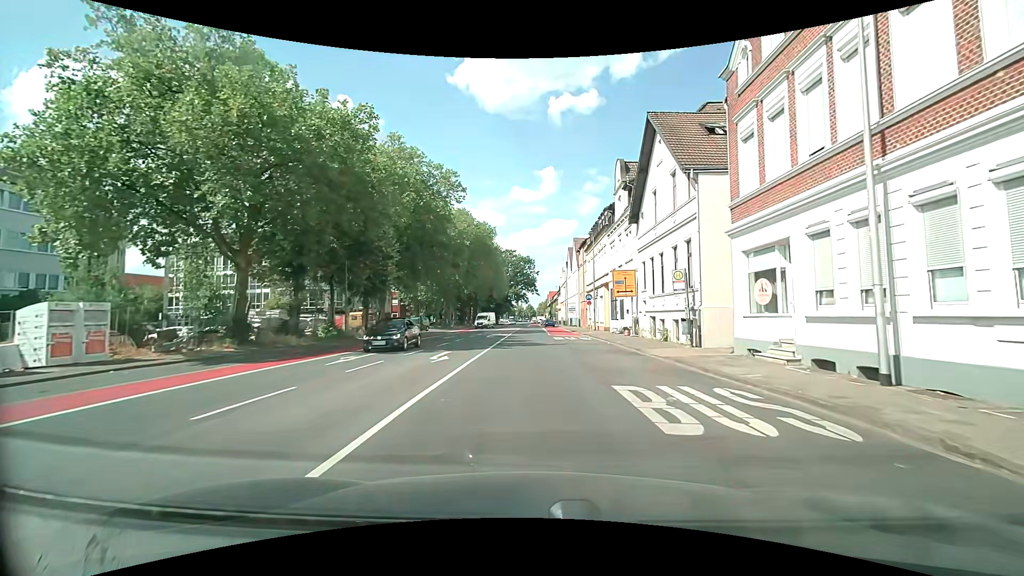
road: secondary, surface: asphalt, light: Day
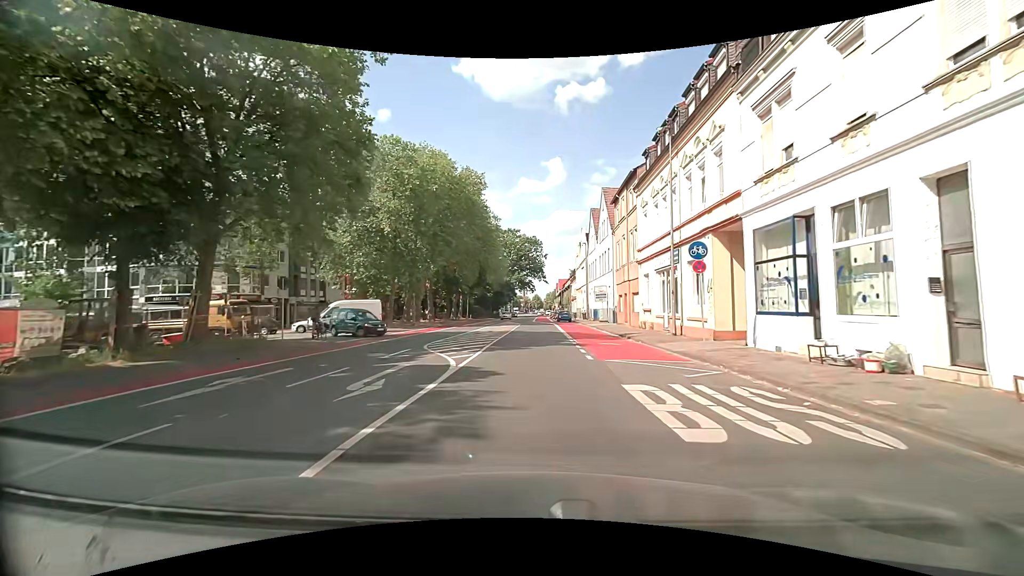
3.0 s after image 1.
(0.0, +27.9) m; +1°
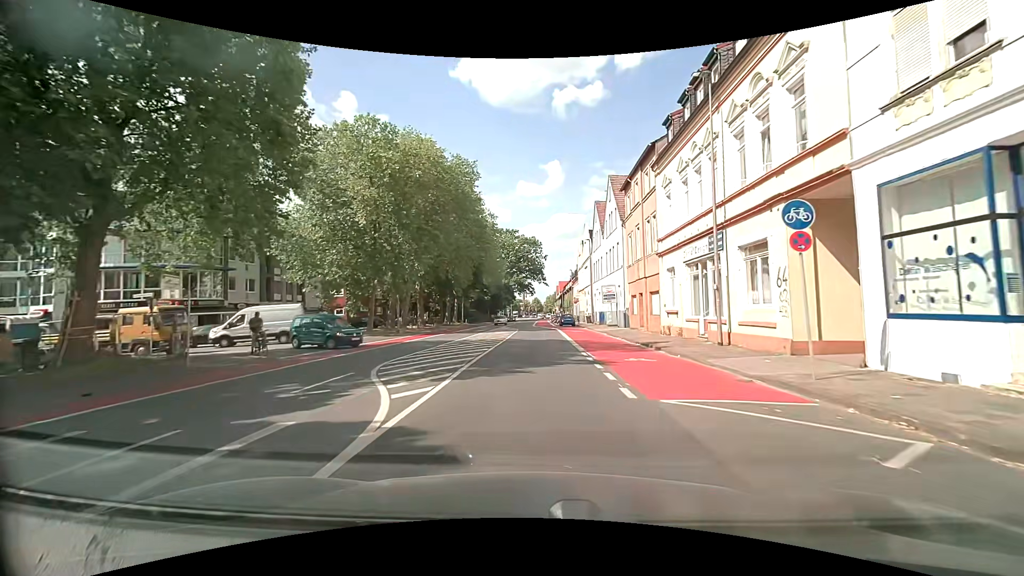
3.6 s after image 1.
(-0.1, +5.9) m; -2°
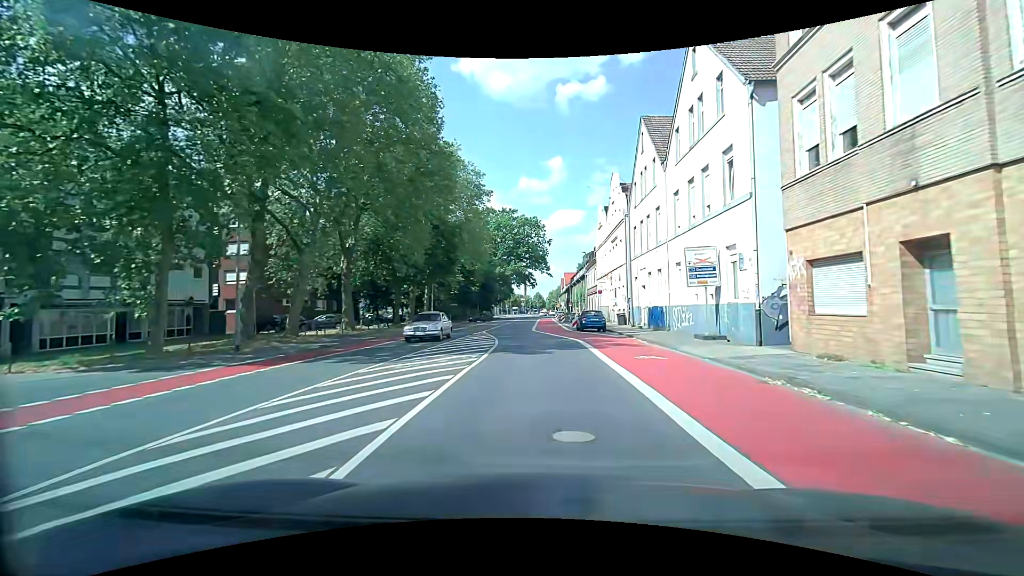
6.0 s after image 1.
(+0.3, +24.8) m; 0°
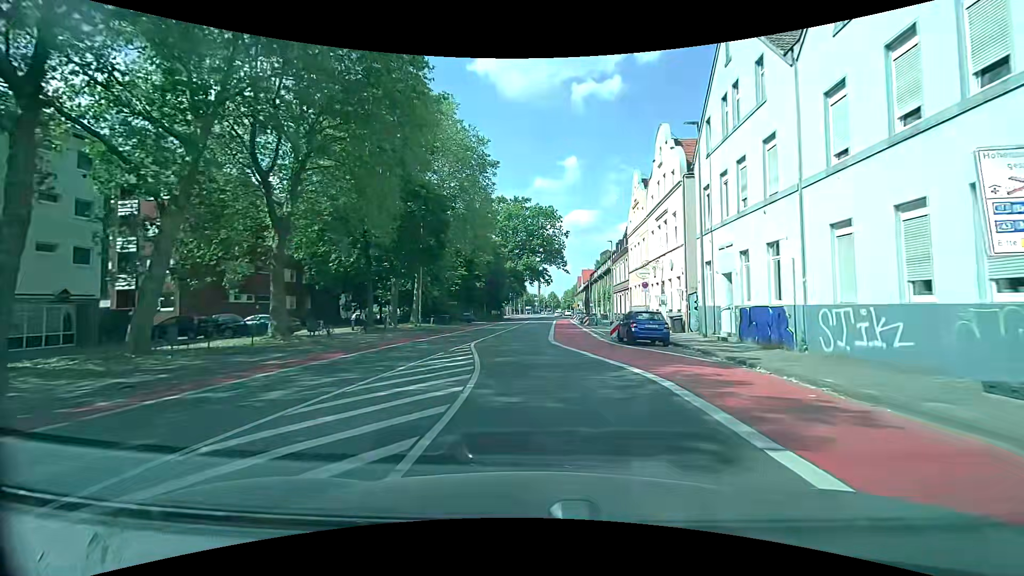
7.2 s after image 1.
(-0.1, +12.6) m; -1°
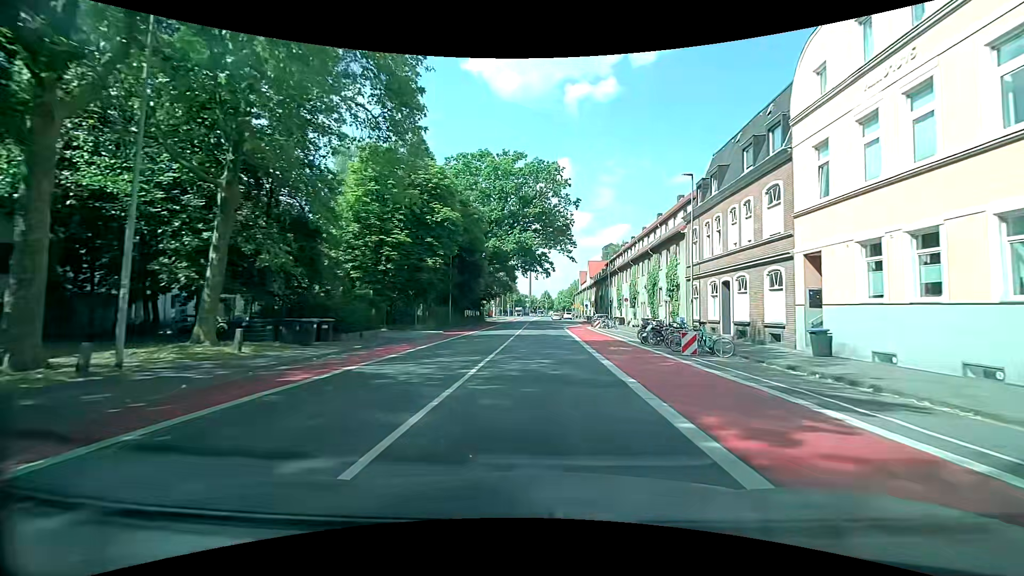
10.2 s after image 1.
(-0.6, +32.3) m; +1°
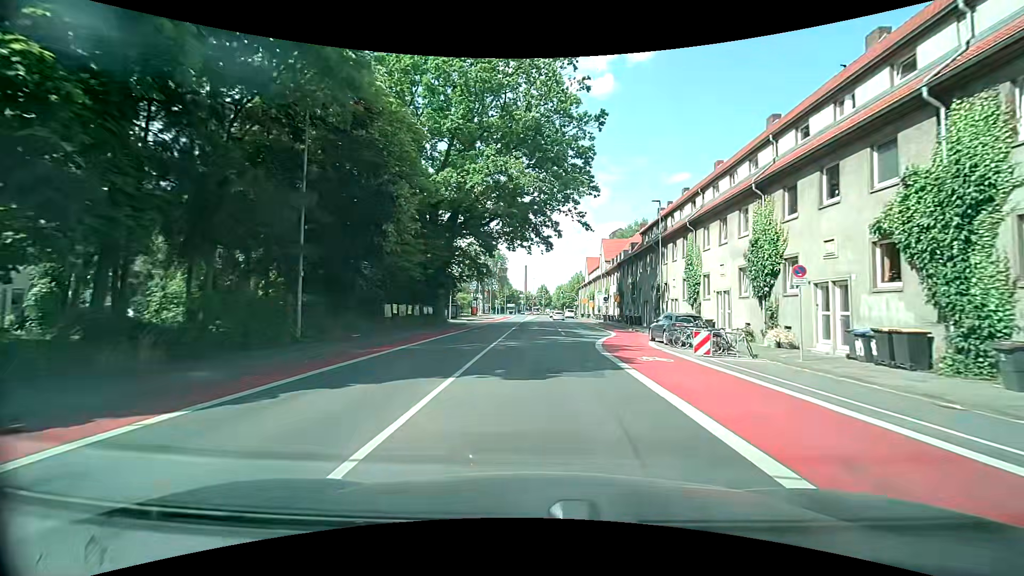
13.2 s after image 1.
(+0.6, +32.3) m; +1°
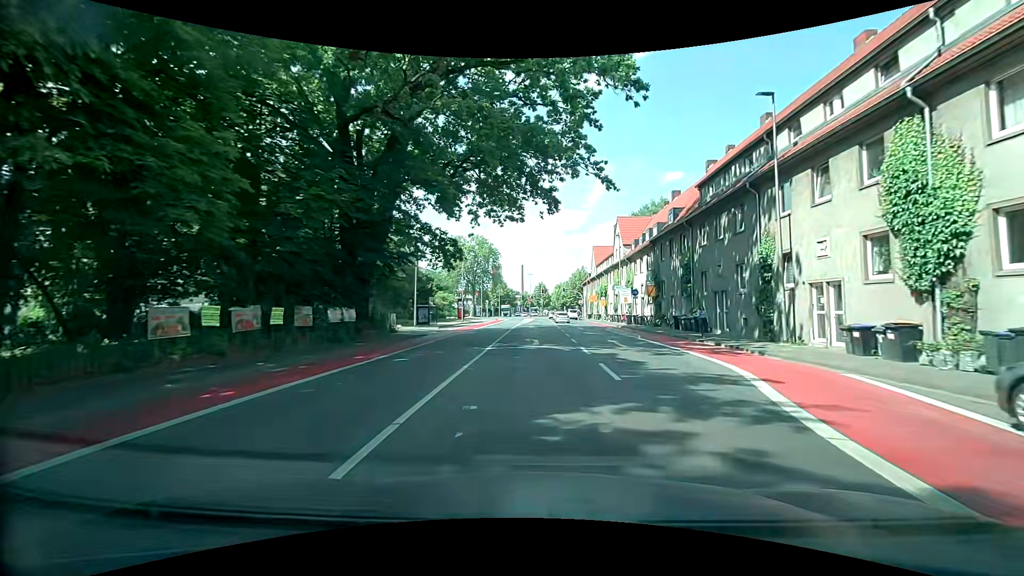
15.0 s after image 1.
(0.0, +19.6) m; 0°
(0, +10) (0, +20) (0, +30) (0, +40) (+1, +50) (+1, +60) (+1, +70) (+1, +80) (+1, +90) (+1, +100) m
